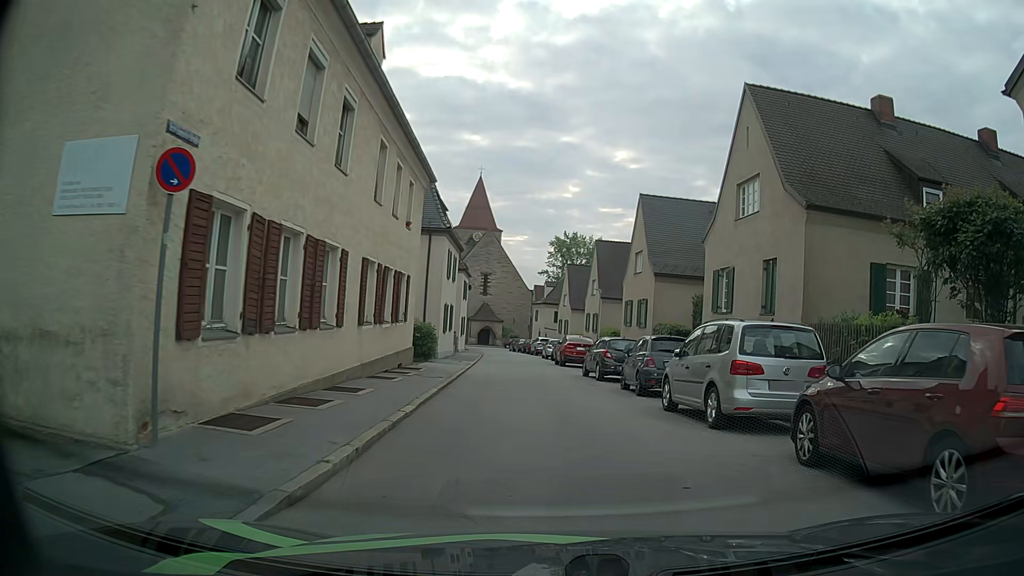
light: Day
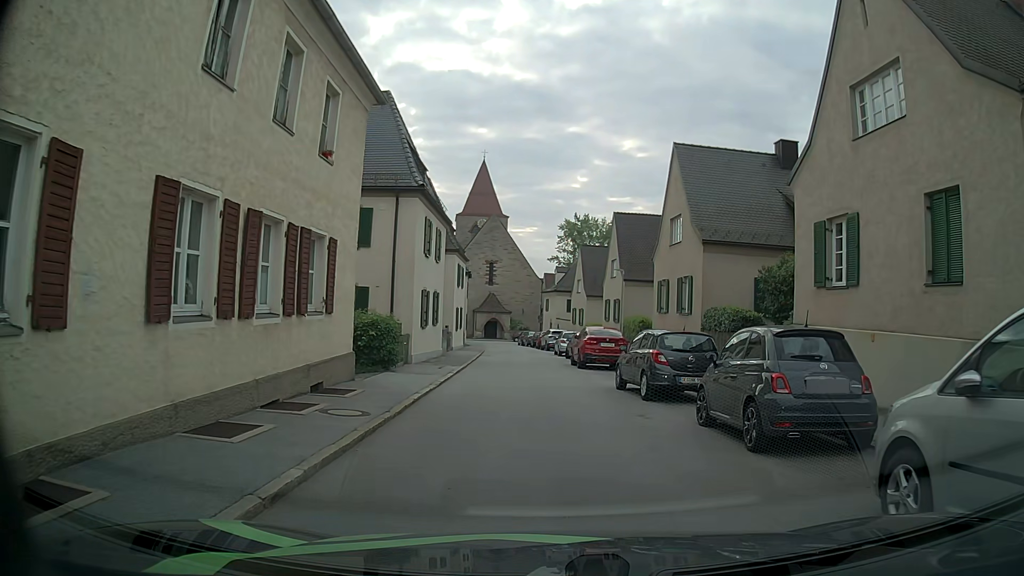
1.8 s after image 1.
(+0.1, +8.3) m; 0°
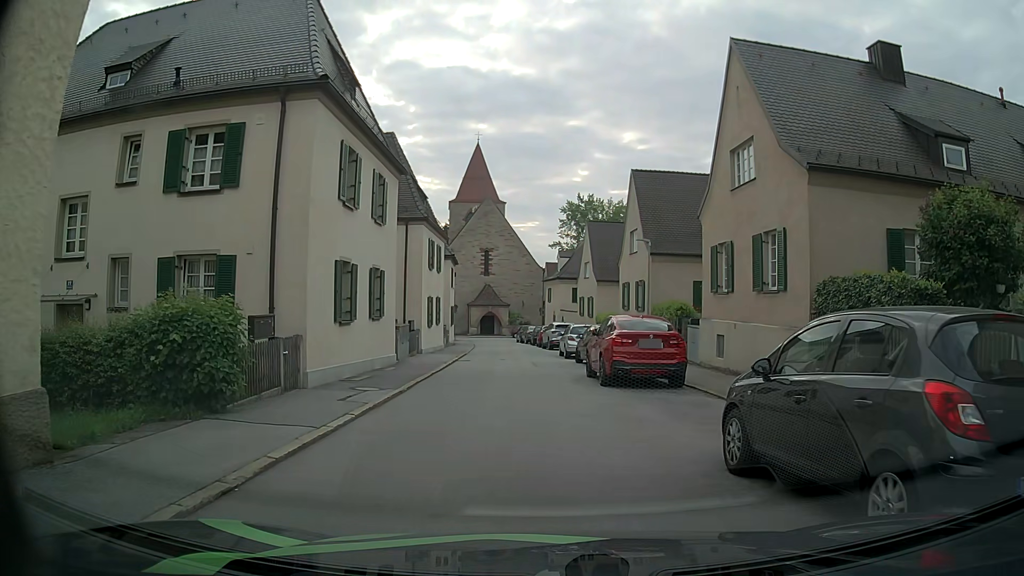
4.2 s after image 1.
(0.0, +10.3) m; 0°
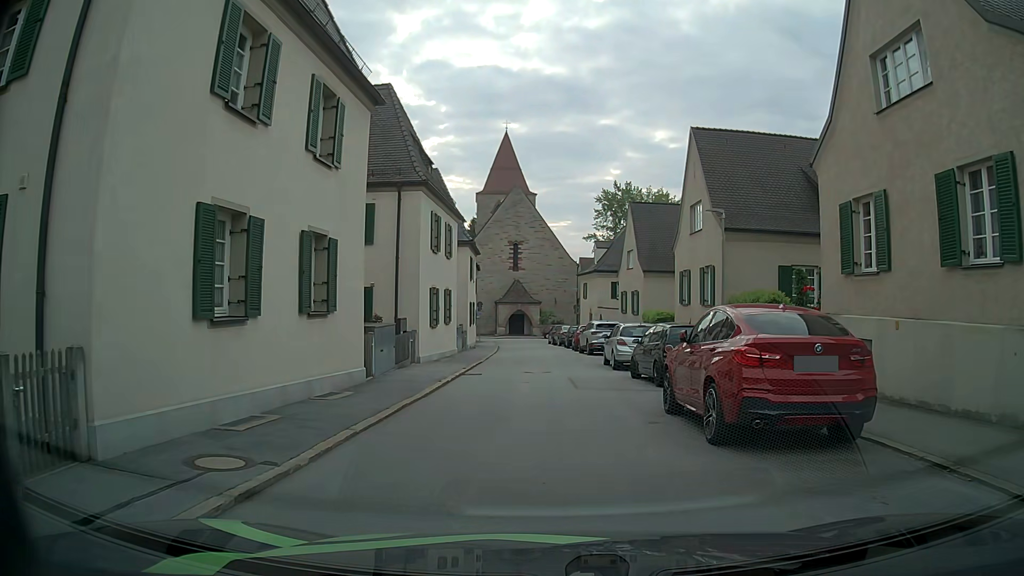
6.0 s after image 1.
(-0.3, +7.5) m; -3°
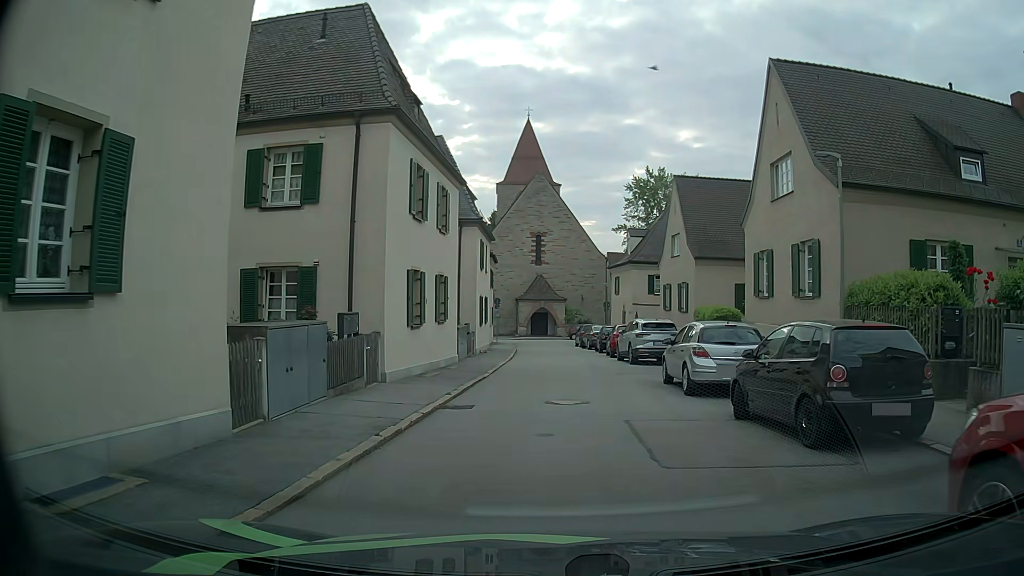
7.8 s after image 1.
(-0.2, +7.7) m; -2°
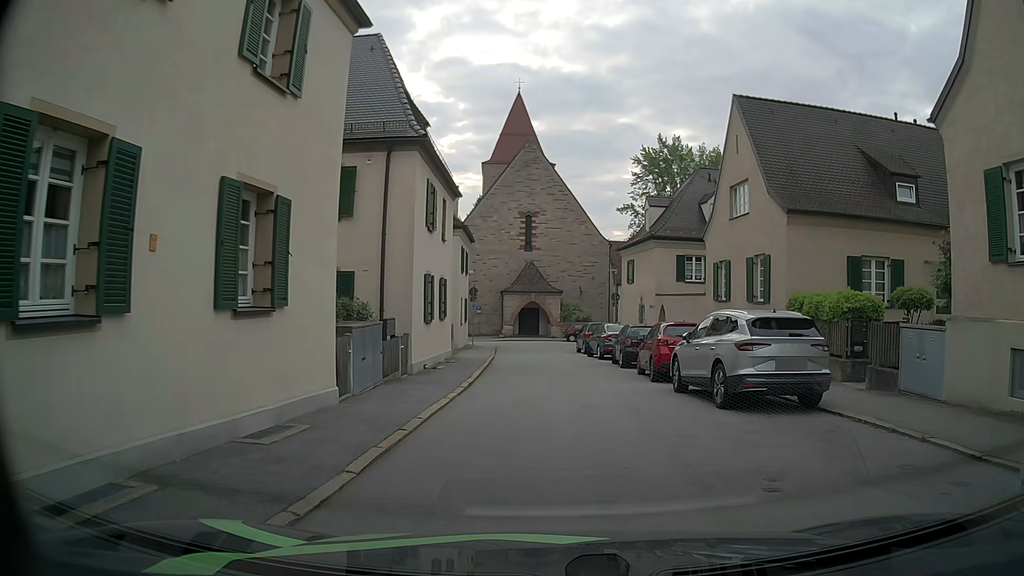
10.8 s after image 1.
(-0.1, +13.2) m; +2°
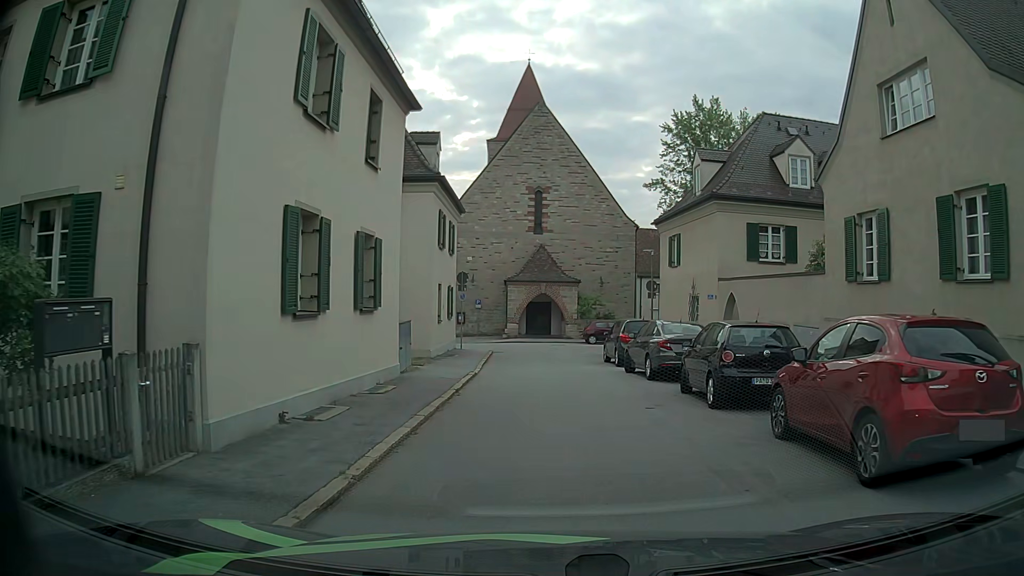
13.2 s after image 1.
(-0.4, +11.1) m; -2°
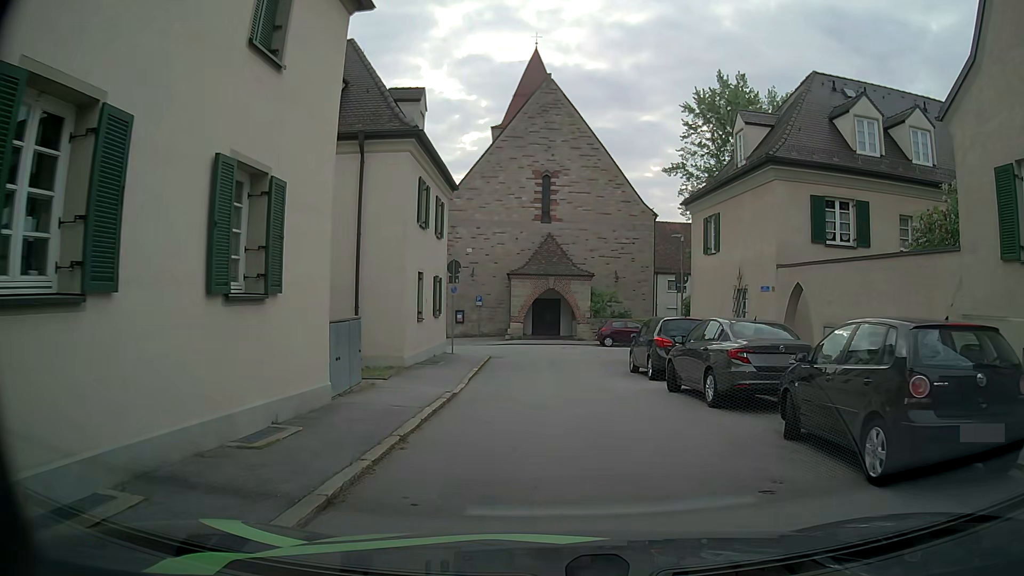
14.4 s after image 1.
(-0.1, +5.7) m; -2°
